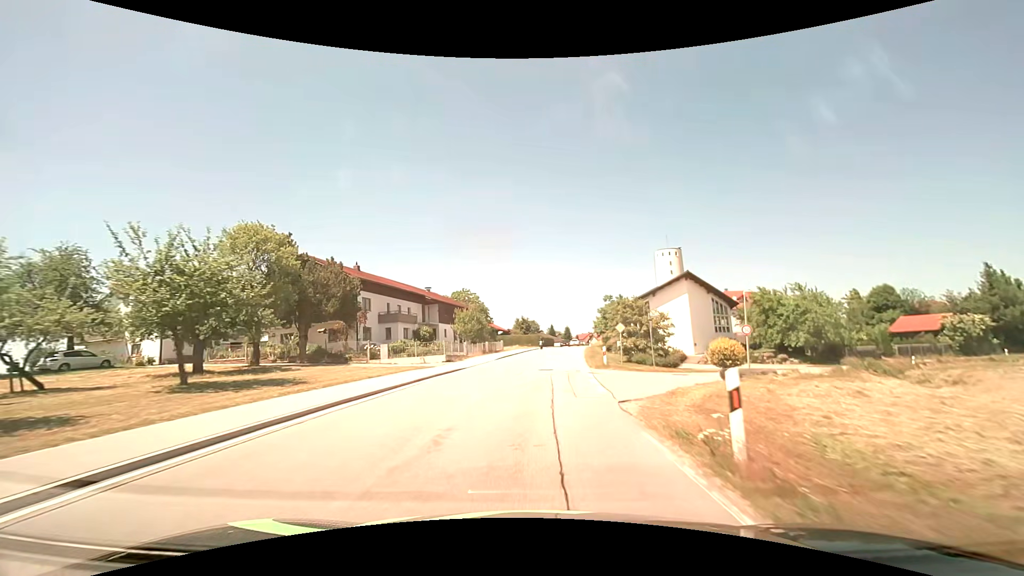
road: tertiary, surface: asphalt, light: Day
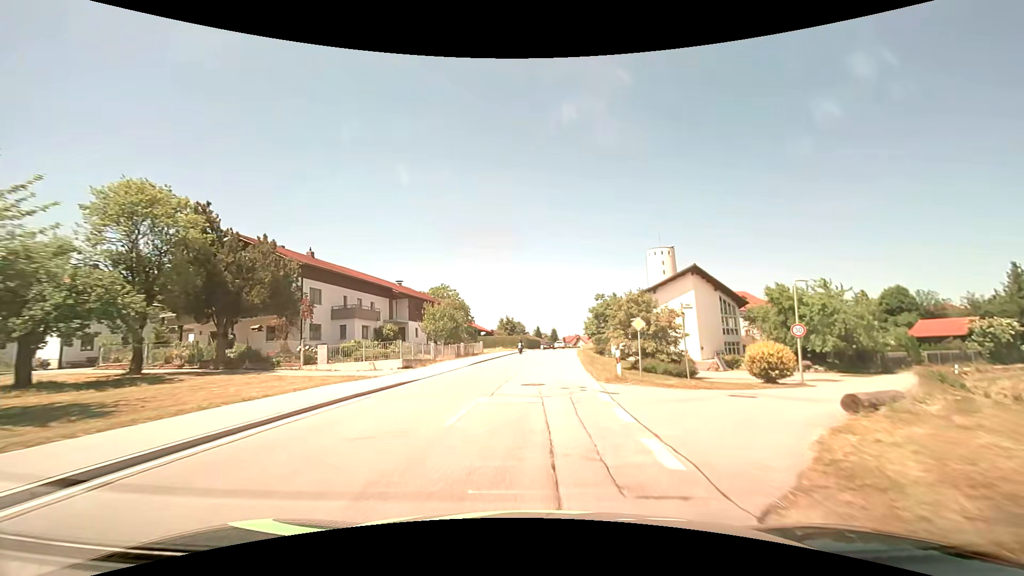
(+0.1, +7.9) m; +2°
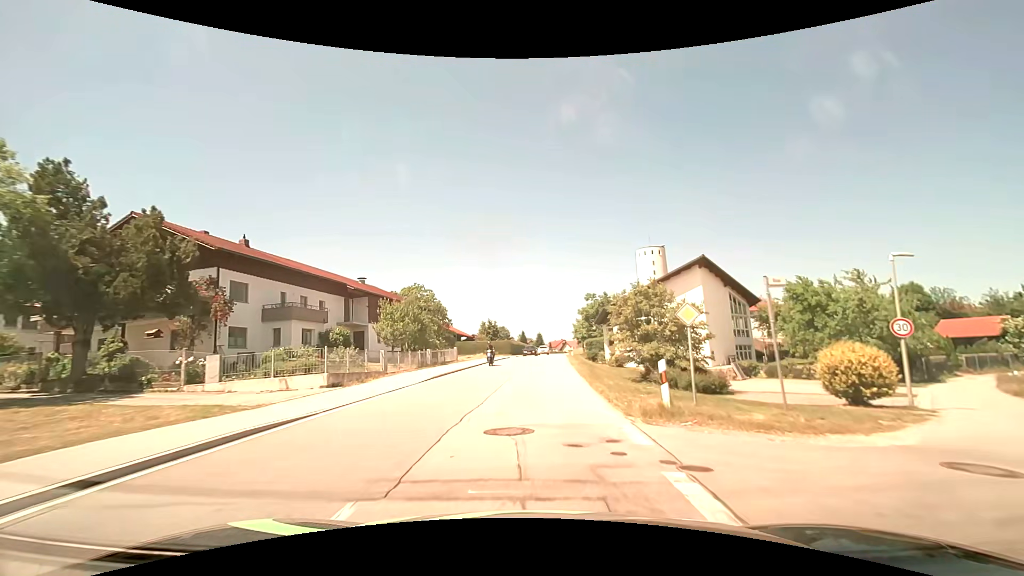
(+0.1, +7.8) m; +1°
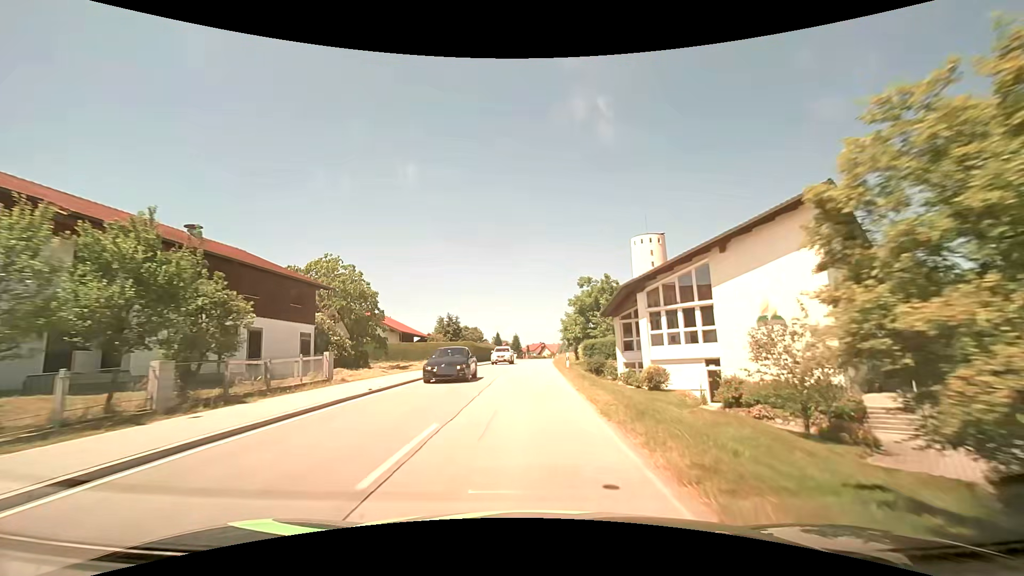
(+0.8, +22.9) m; +3°
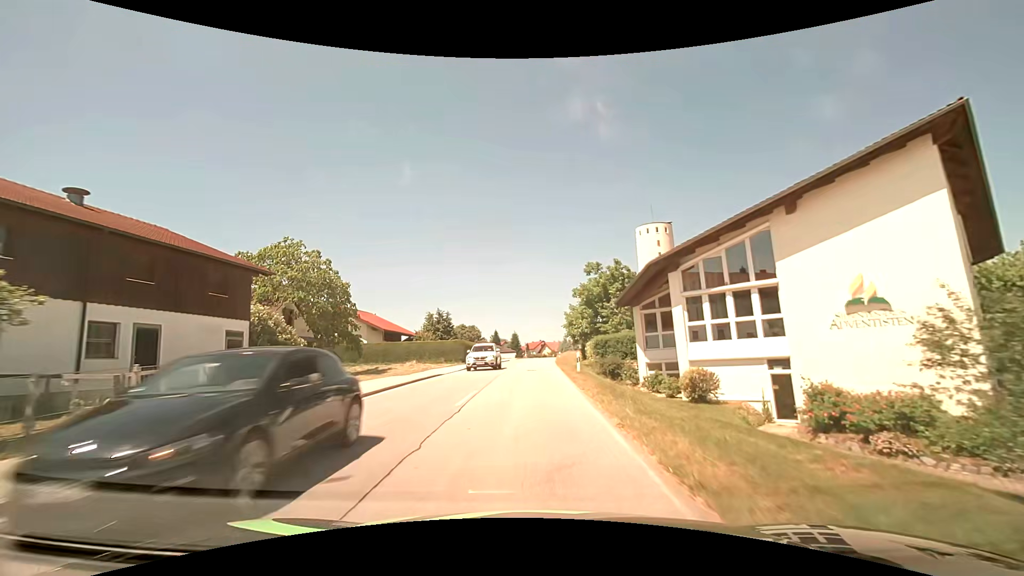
(0.0, +7.4) m; 0°
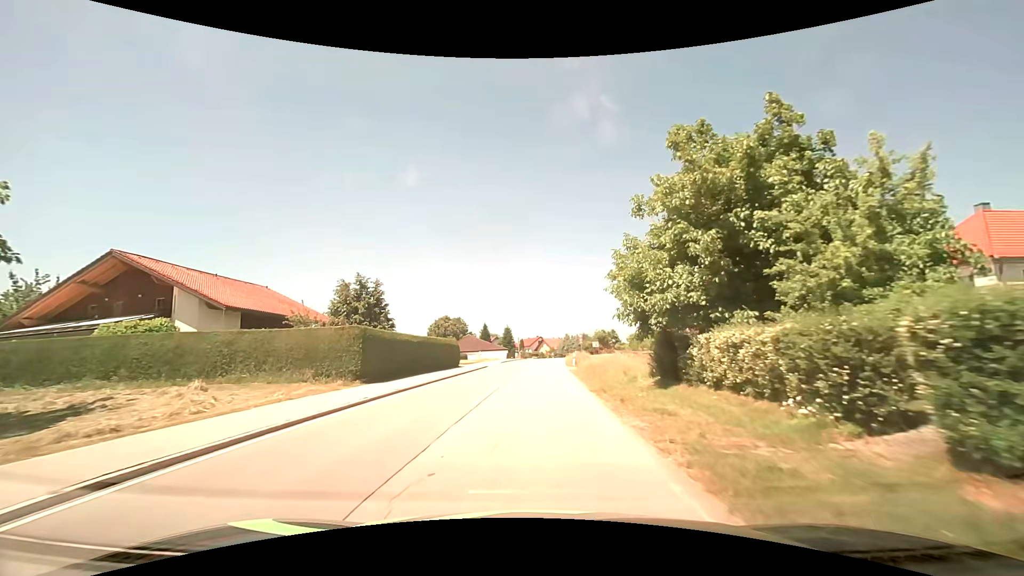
(+0.2, +29.4) m; 0°
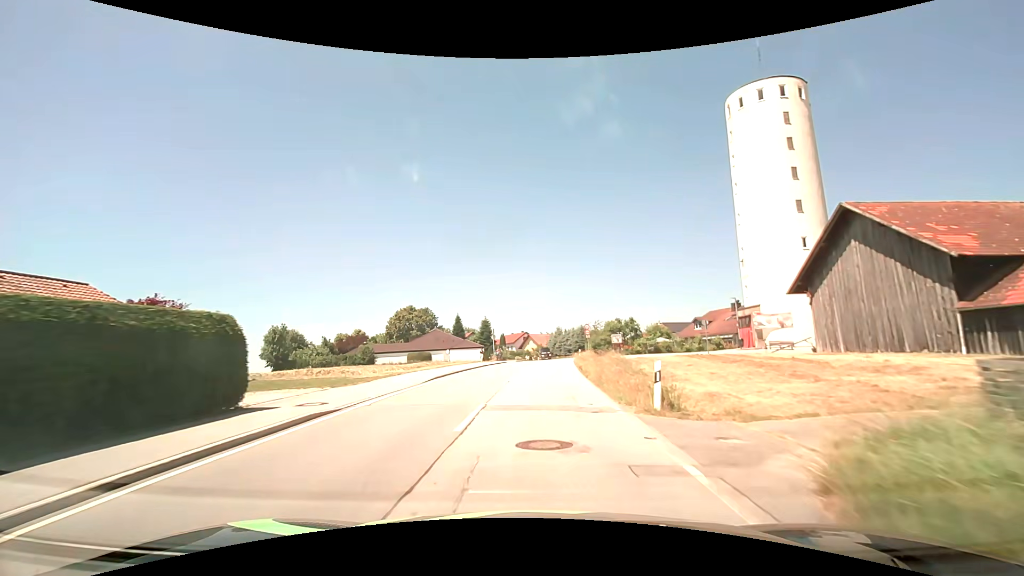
(+0.4, +29.8) m; +2°
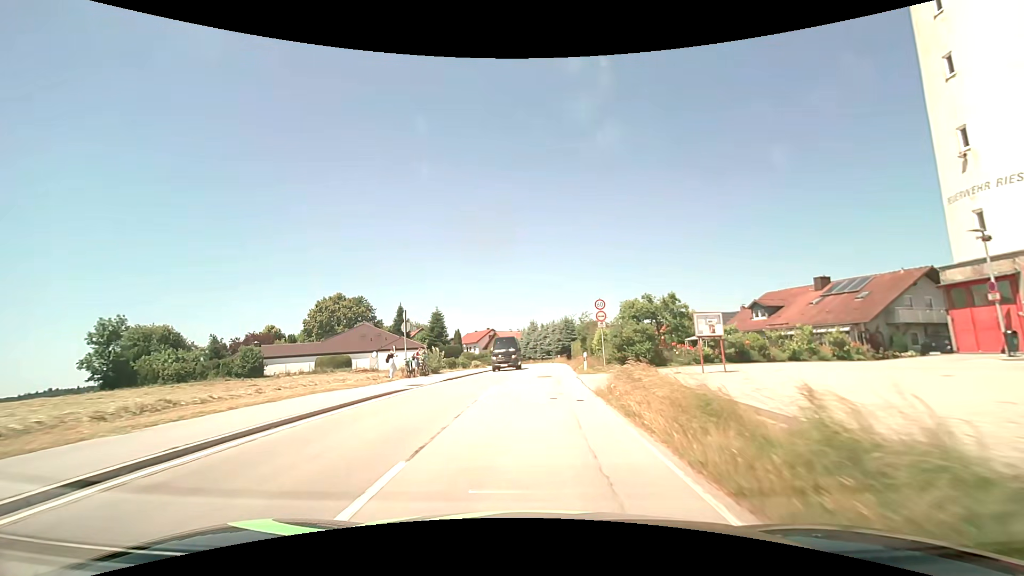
(+1.0, +30.2) m; +3°
(0, +10) (0, +20) (+1, +30) (+1, +40) (+1, +50) (+1, +60) (+1, +70) (-1, +80) (-3, +90) (-6, +99) m
